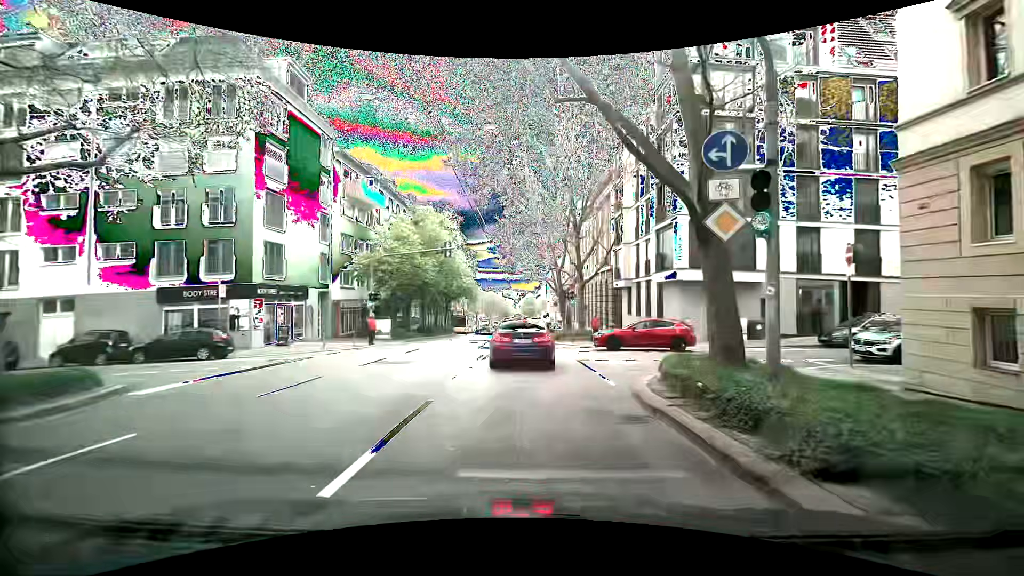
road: secondary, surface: asphalt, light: Day
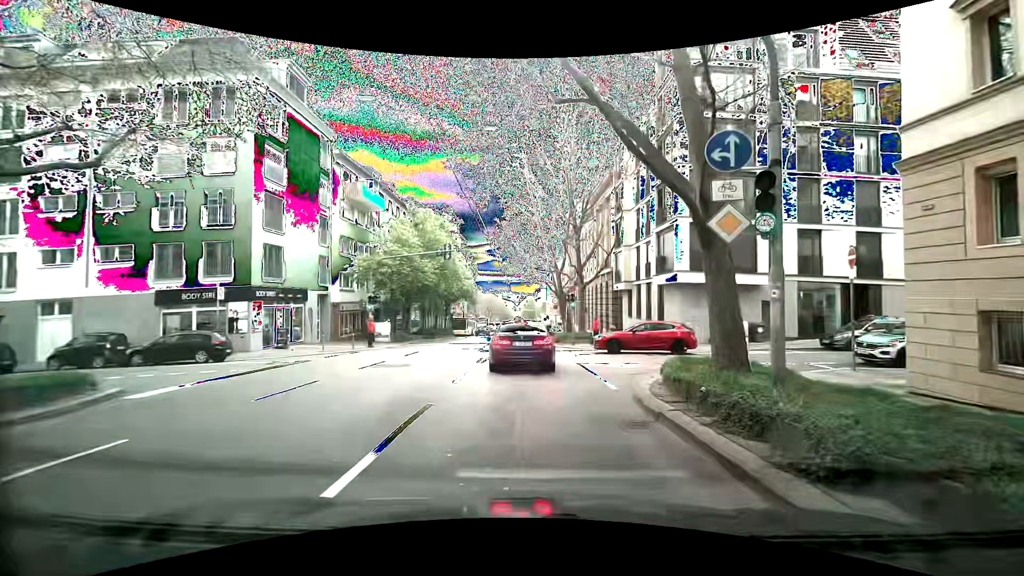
(0.0, +0.2) m; 0°
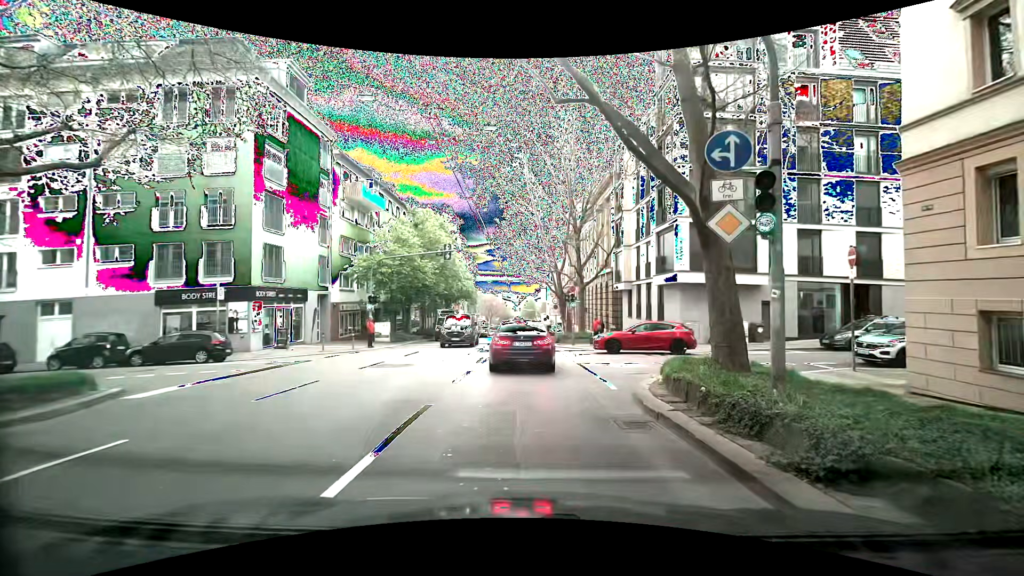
(0.0, 0.0) m; 0°
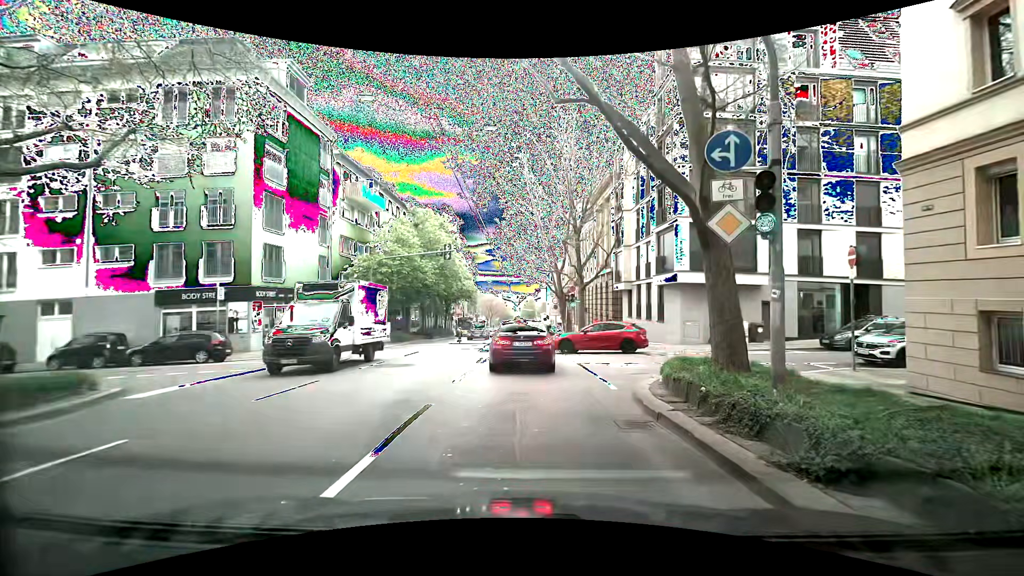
(0.0, 0.0) m; 0°
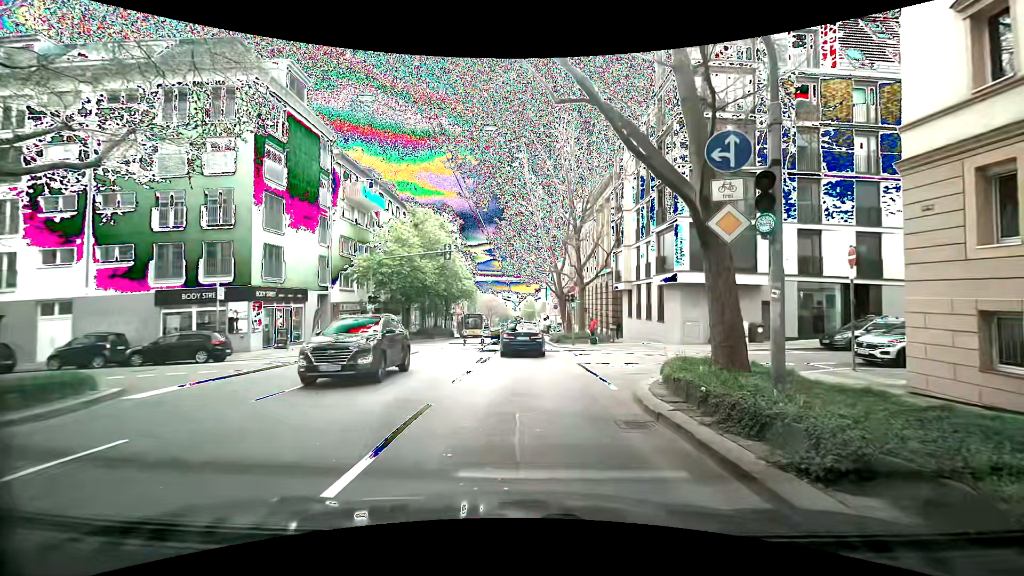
(0.0, 0.0) m; 0°
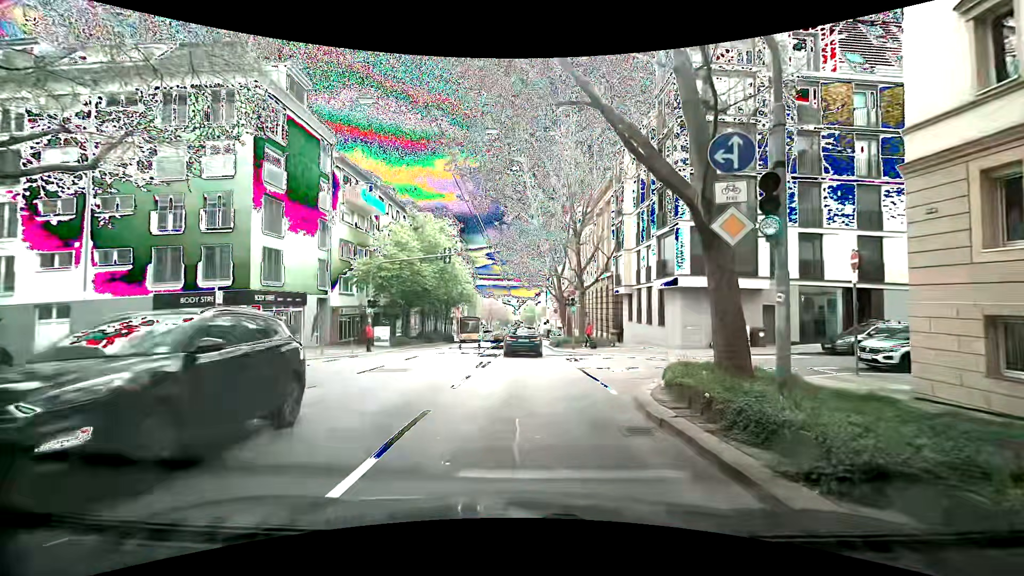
(0.0, +0.2) m; 0°
